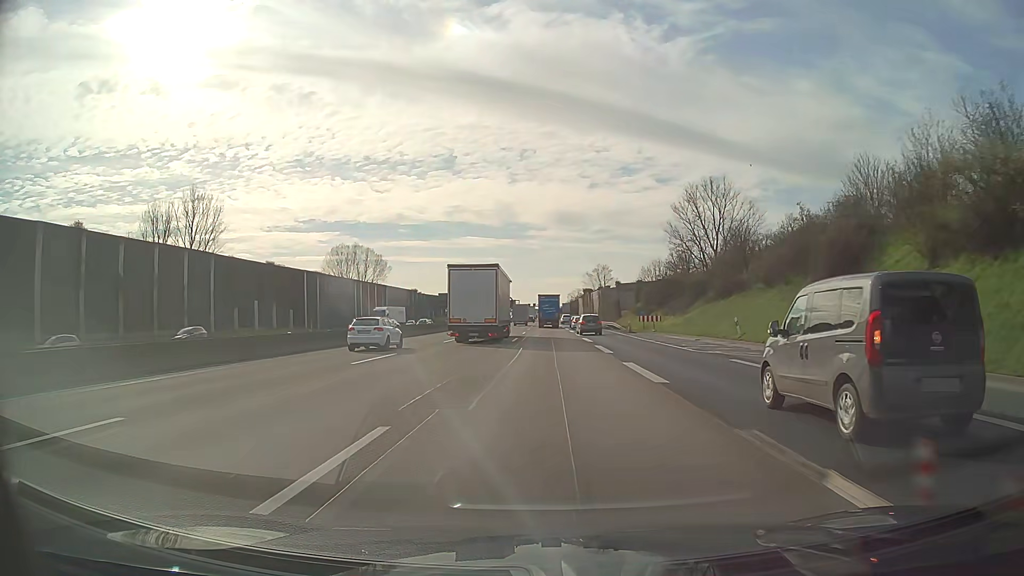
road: motorway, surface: asphalt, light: Day
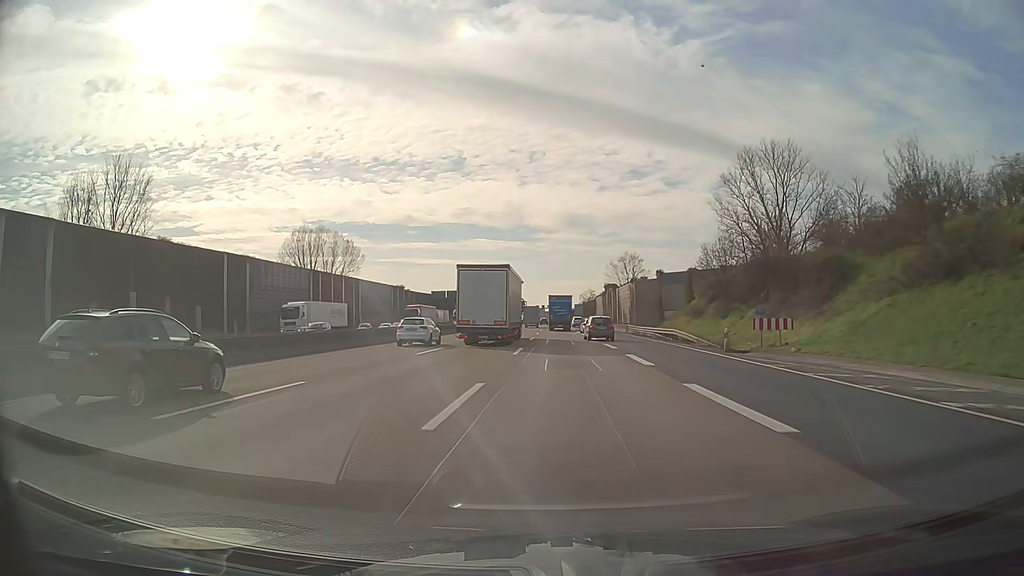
(+0.2, +30.1) m; 0°
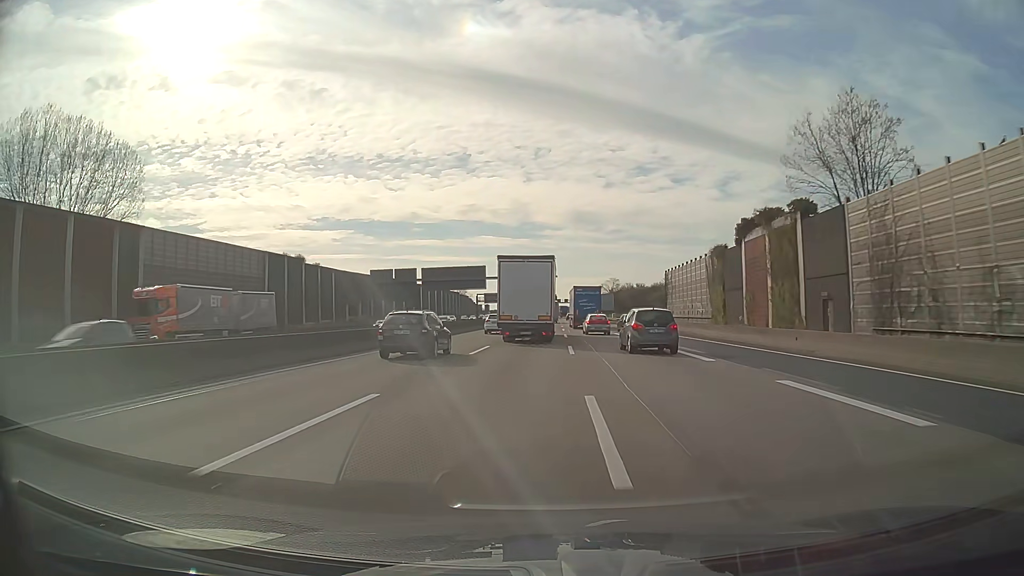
(-1.1, +74.8) m; -1°
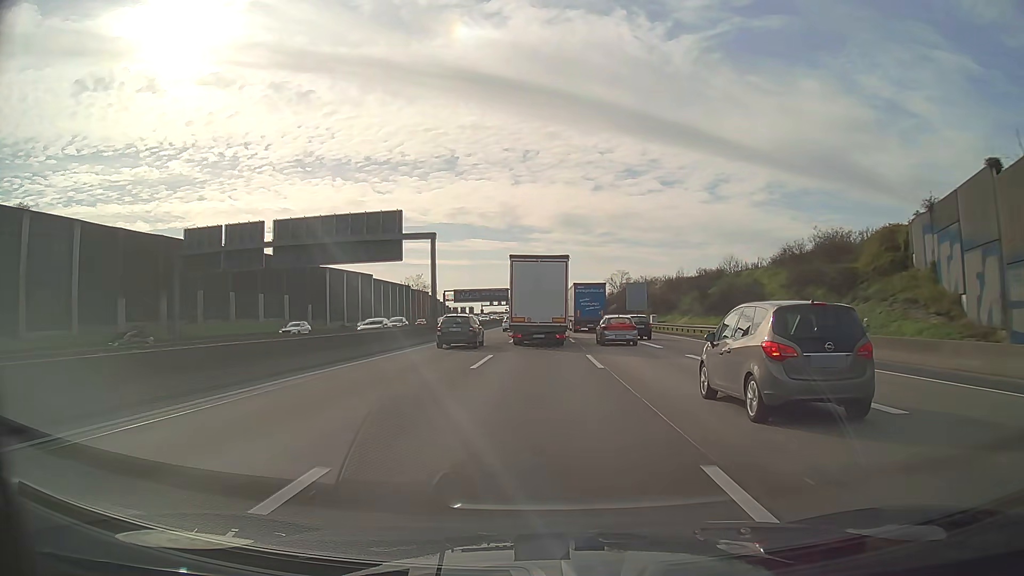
(+0.3, +59.4) m; +1°
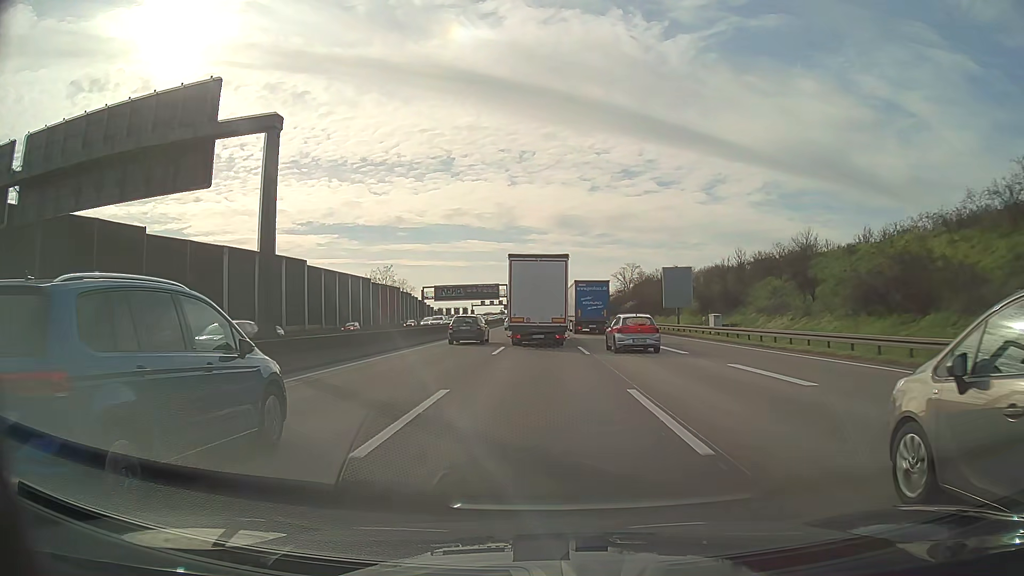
(0.0, +29.6) m; 0°
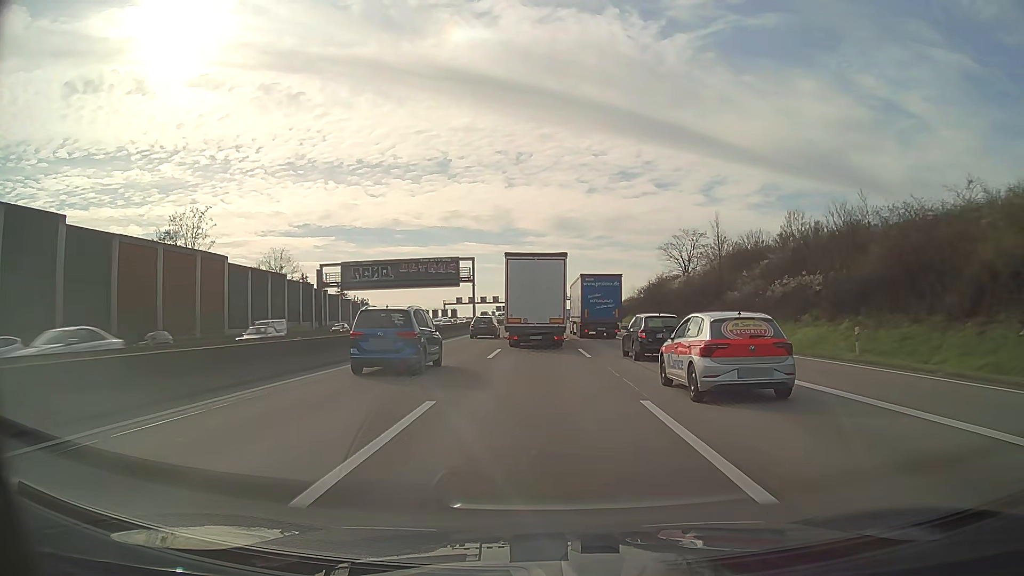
(0.0, +73.8) m; 0°
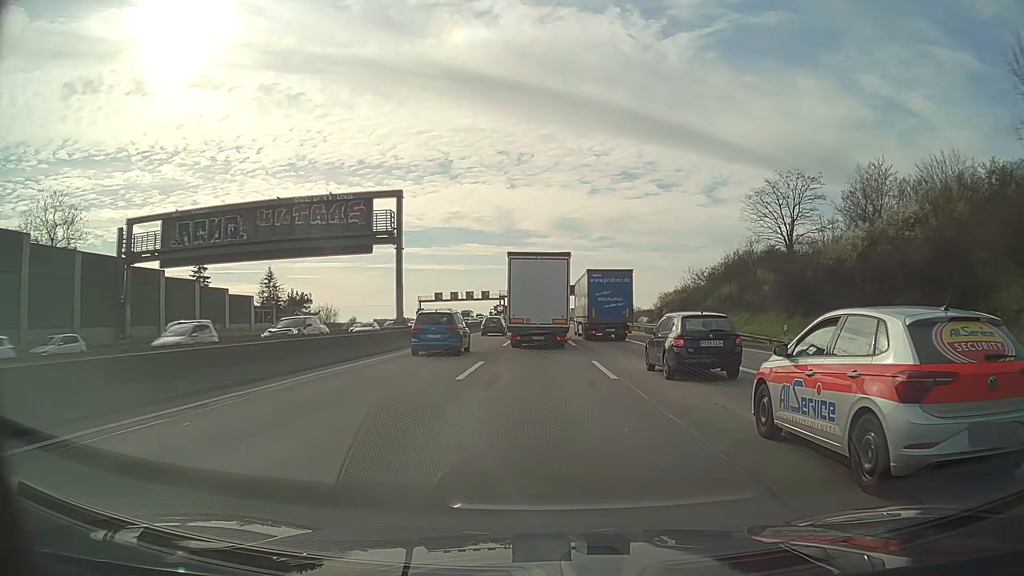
(-0.1, +44.2) m; 0°
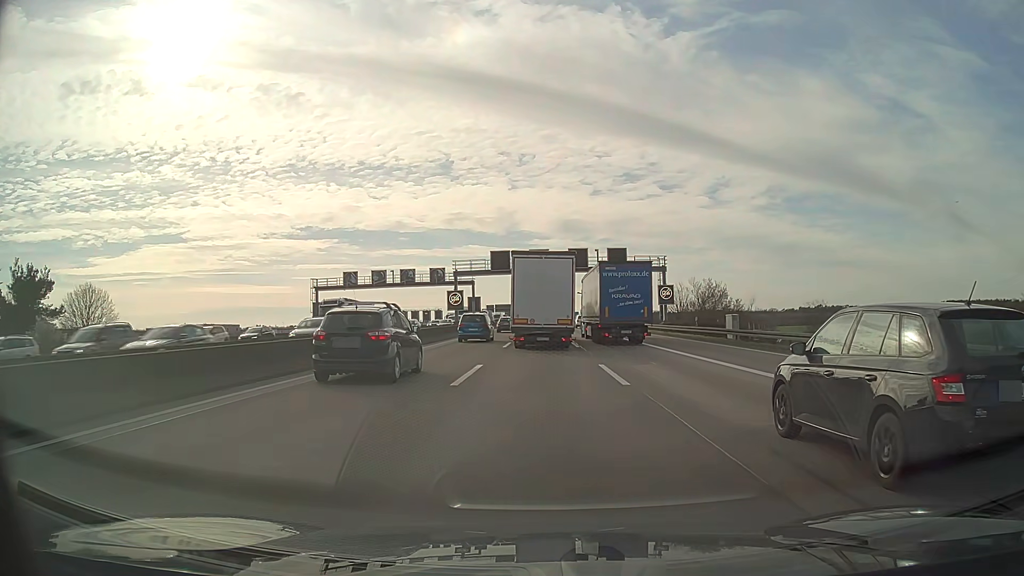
(-0.2, +73.7) m; 0°
(0, +10) (0, +20) (0, +30) (0, +40) (0, +50) (0, +60) (0, +70) (0, +80) (0, +90) (0, +100) m
